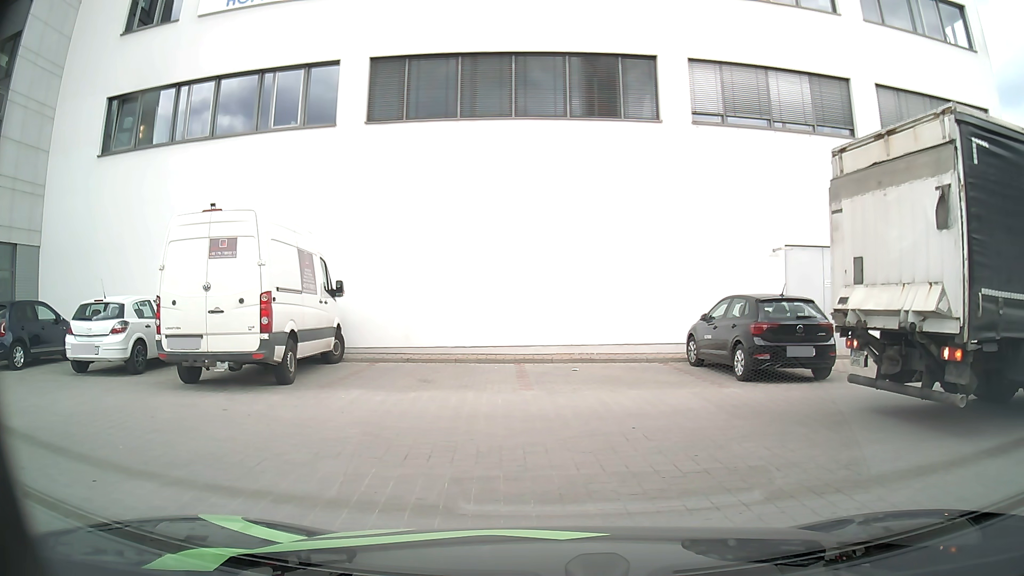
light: Day
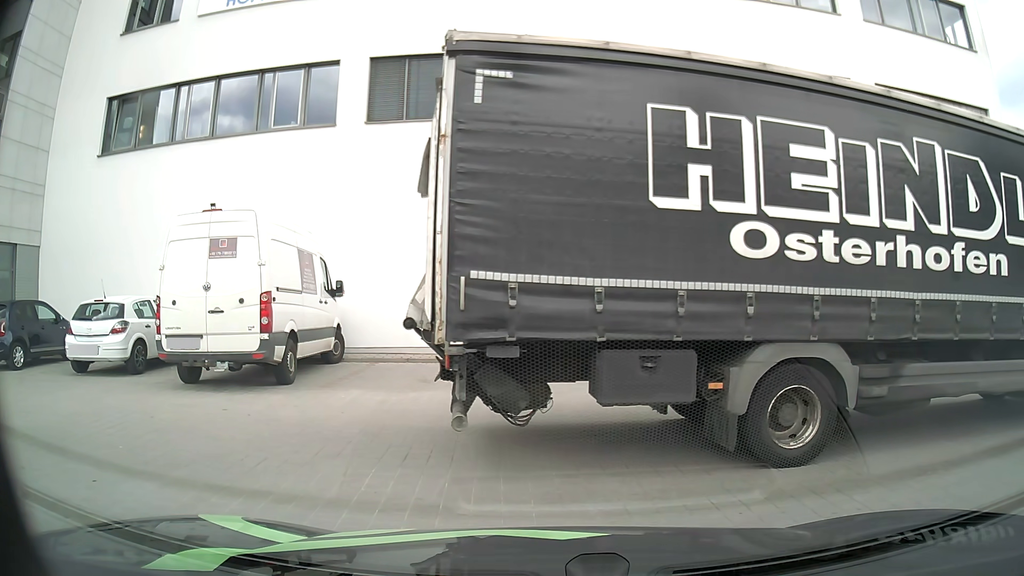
(0.0, 0.0) m; 0°
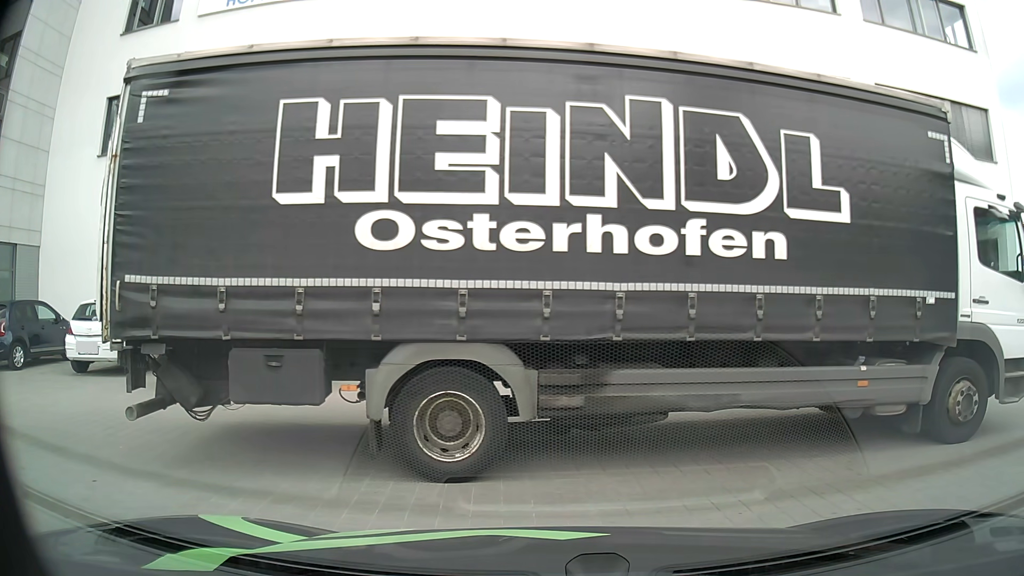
(0.0, 0.0) m; 0°
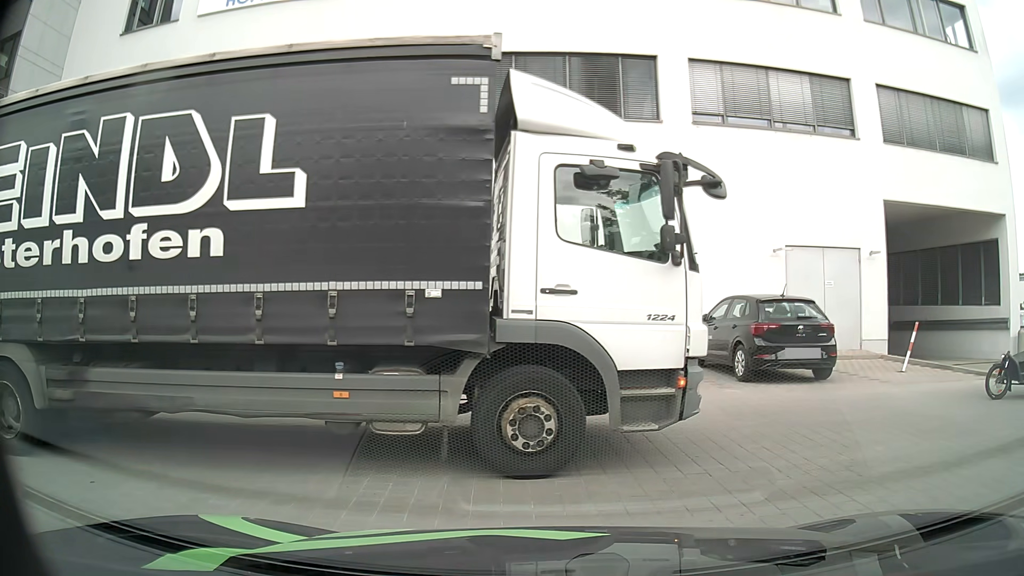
(0.0, 0.0) m; 0°
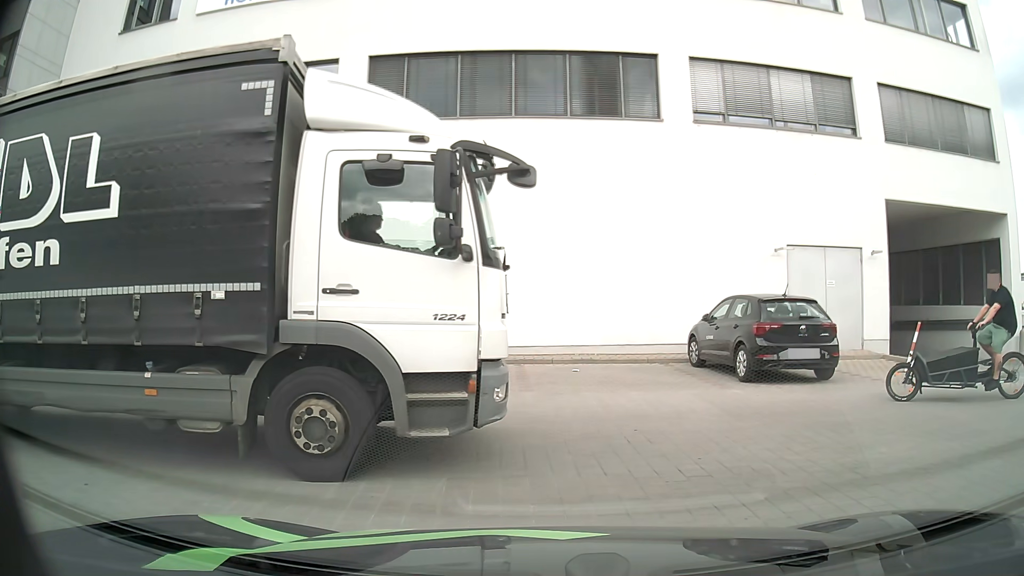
(0.0, +0.1) m; 0°
